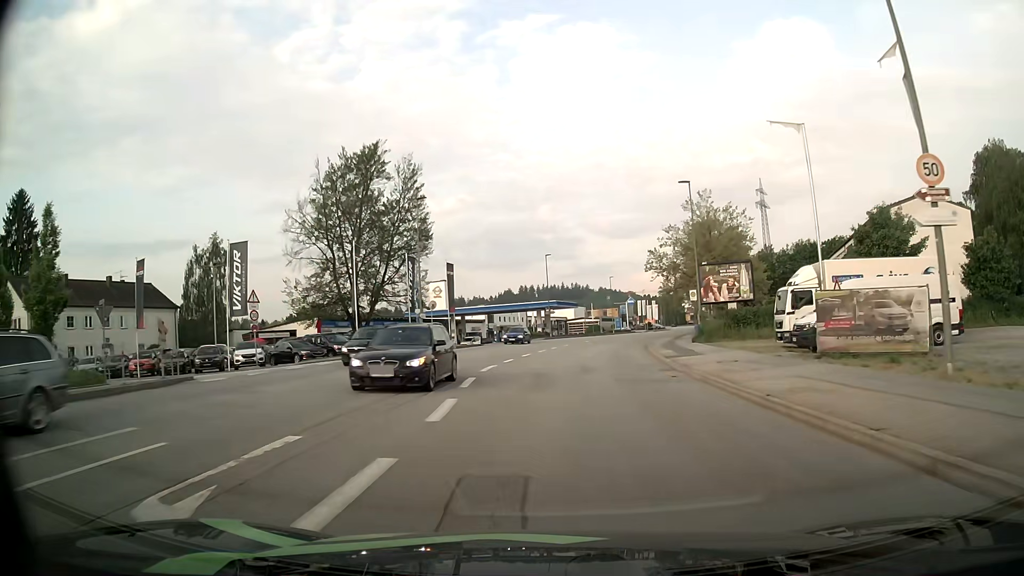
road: tertiary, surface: asphalt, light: Day
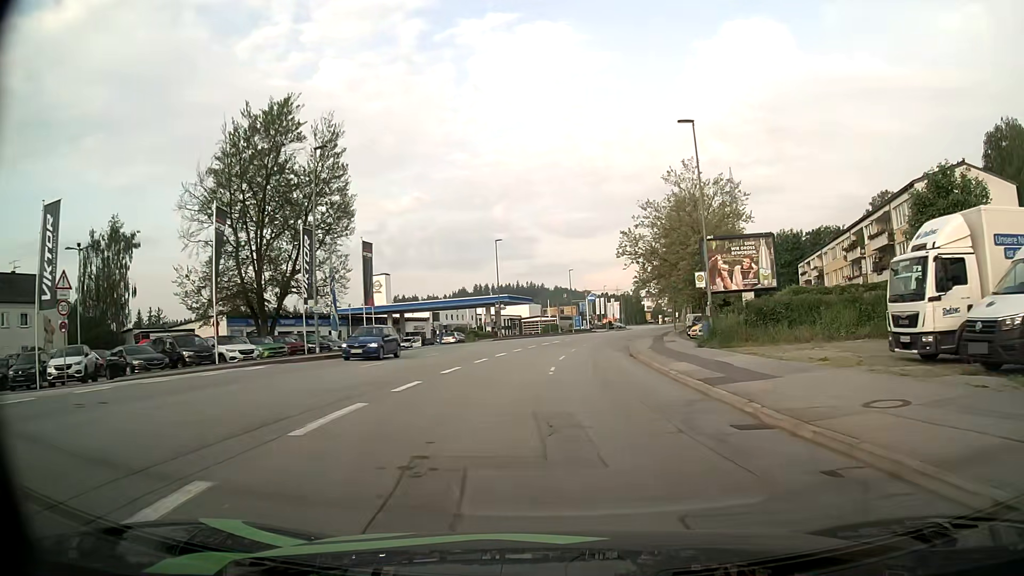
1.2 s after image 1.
(+0.3, +13.4) m; +3°
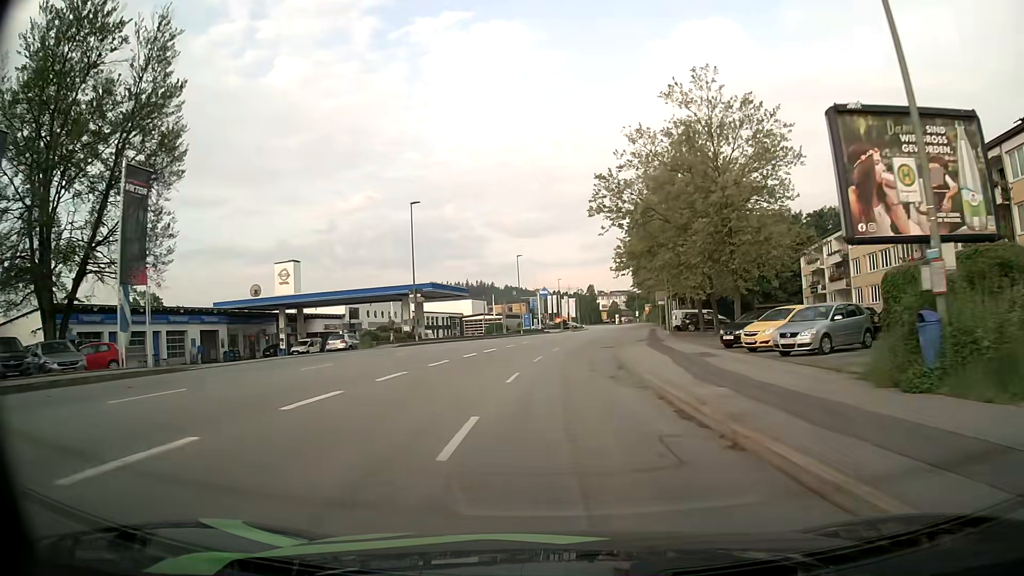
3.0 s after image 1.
(+1.0, +21.5) m; +4°
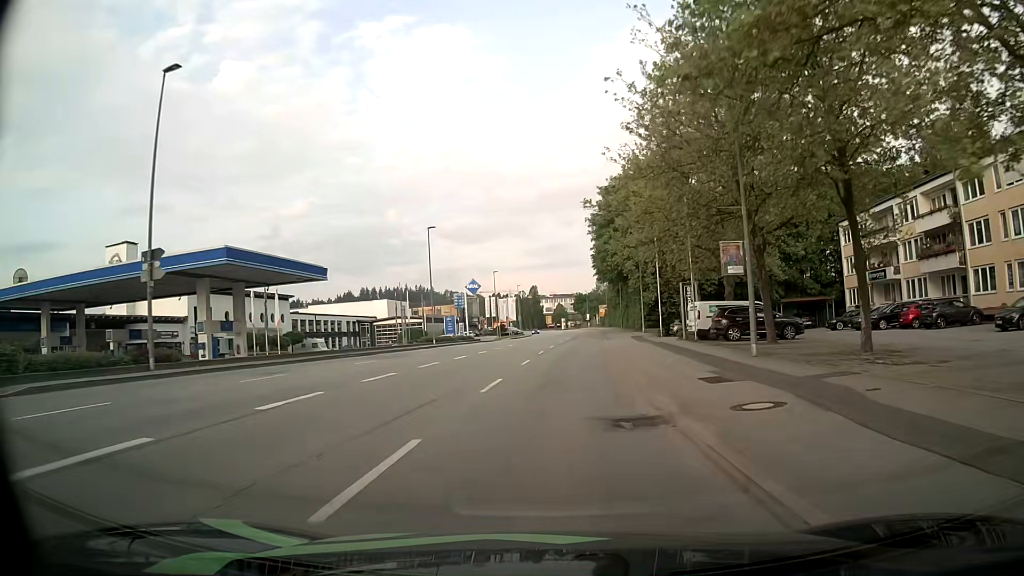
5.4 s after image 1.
(+1.2, +29.2) m; +5°
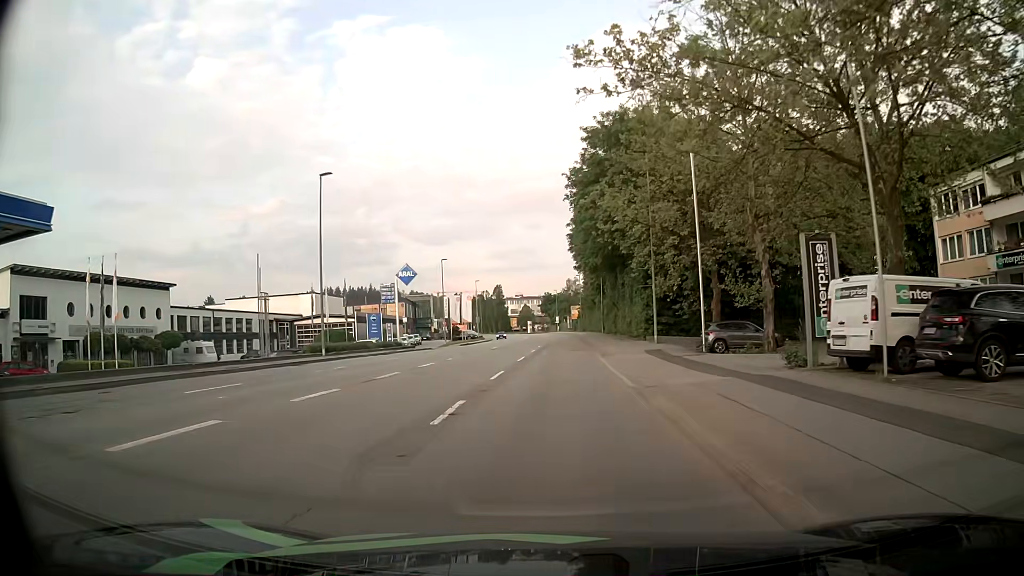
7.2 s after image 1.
(+0.6, +21.8) m; +3°
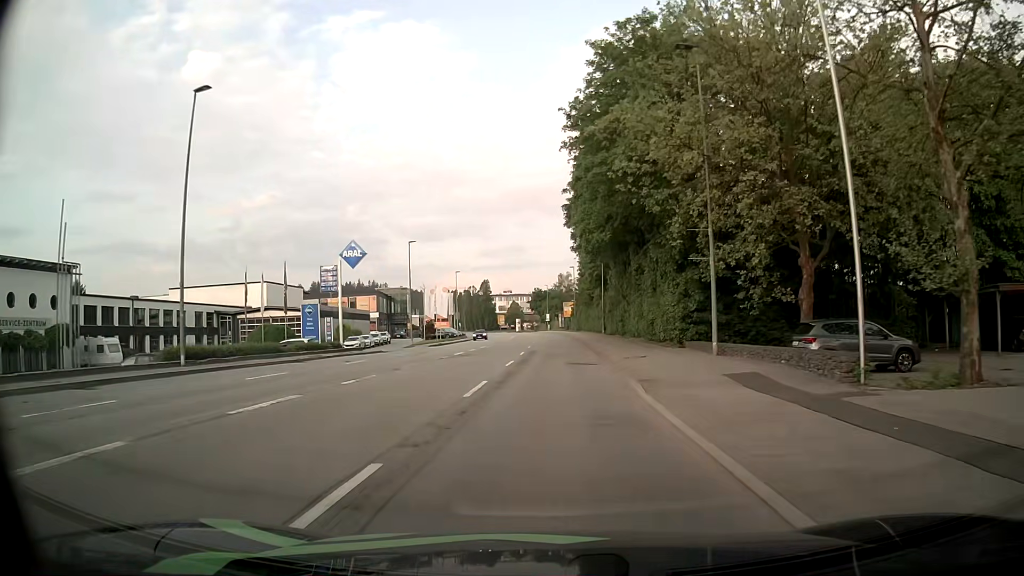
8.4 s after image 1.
(+0.2, +14.5) m; +1°
